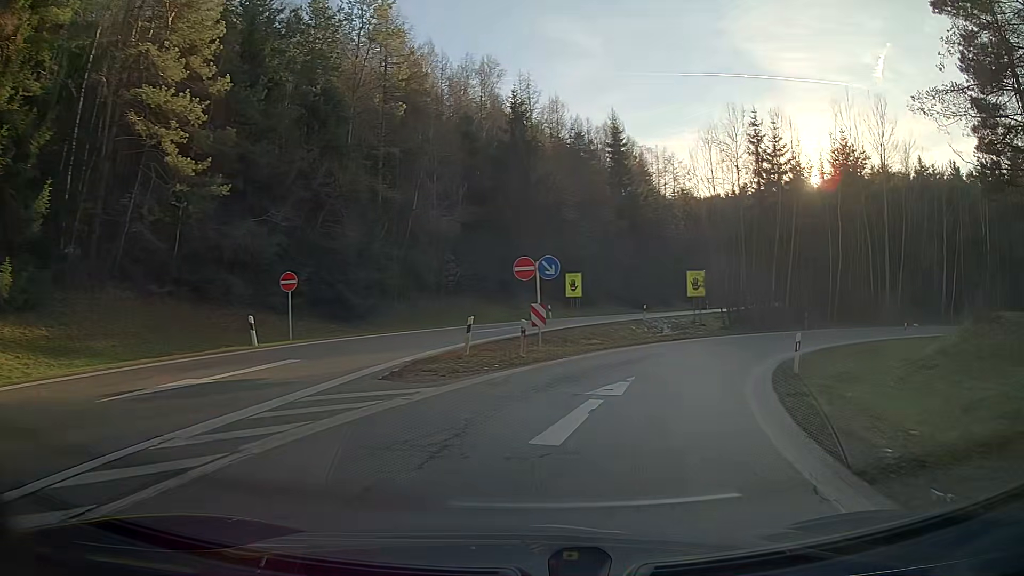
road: motorway_link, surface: asphalt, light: Day
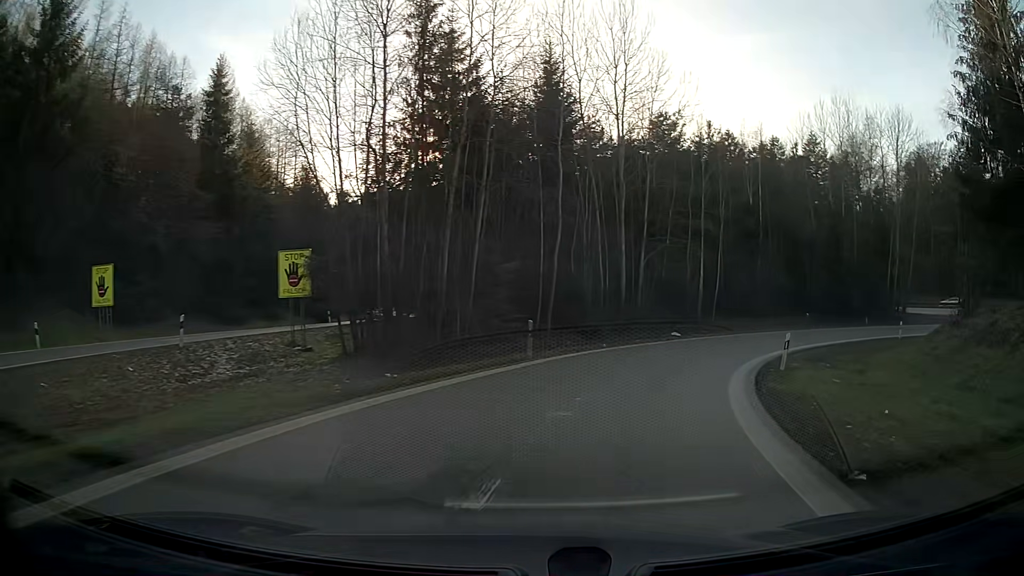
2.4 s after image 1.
(+6.3, +23.8) m; +30°
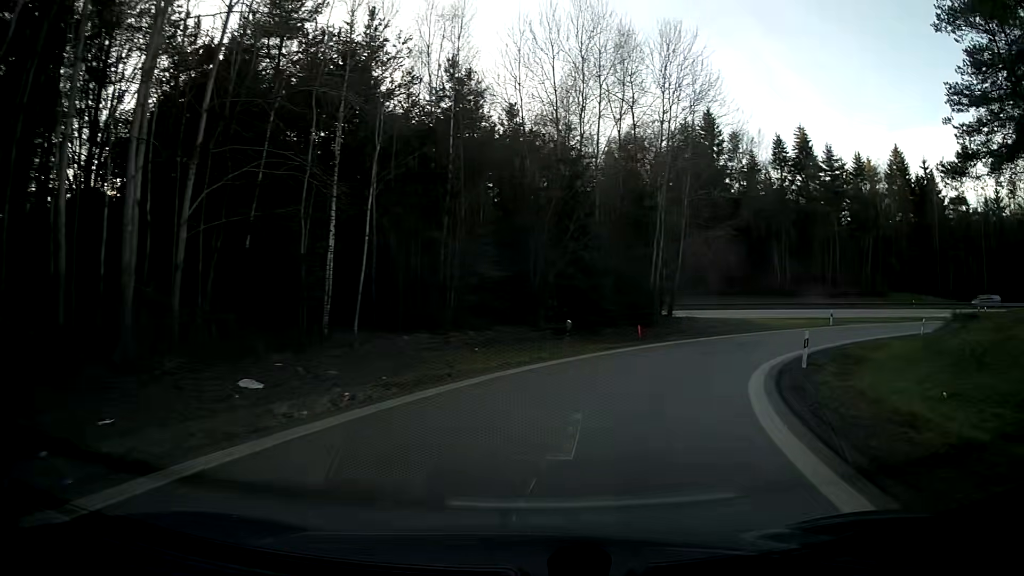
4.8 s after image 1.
(+6.5, +24.2) m; +31°
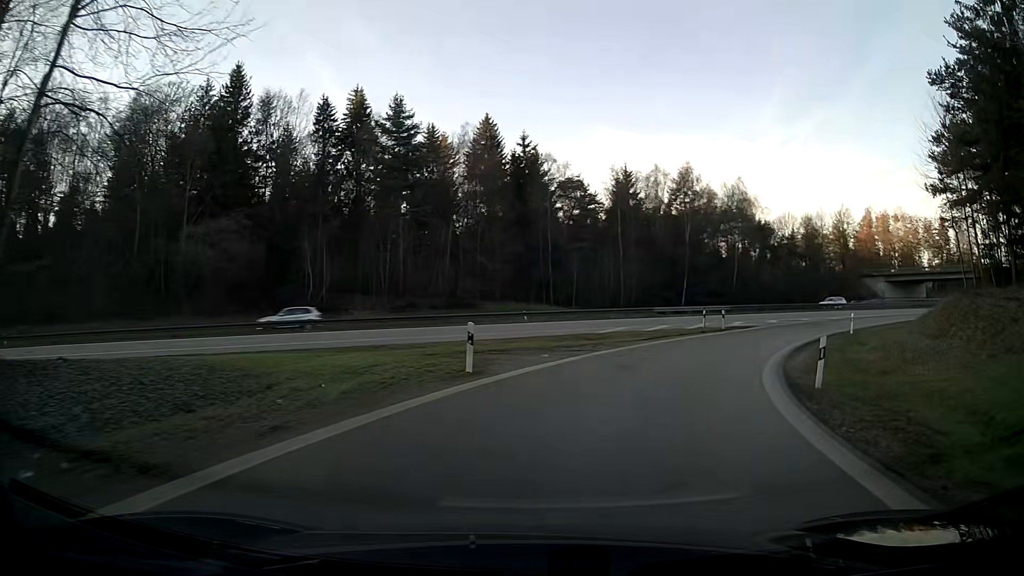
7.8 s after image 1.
(+10.6, +30.2) m; +39°
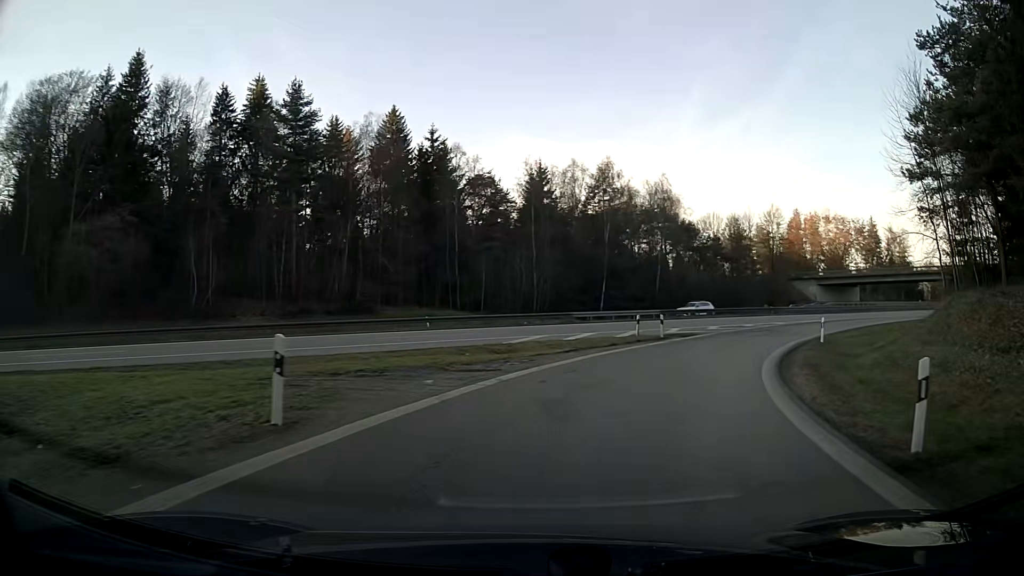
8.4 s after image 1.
(+0.5, +6.6) m; +8°
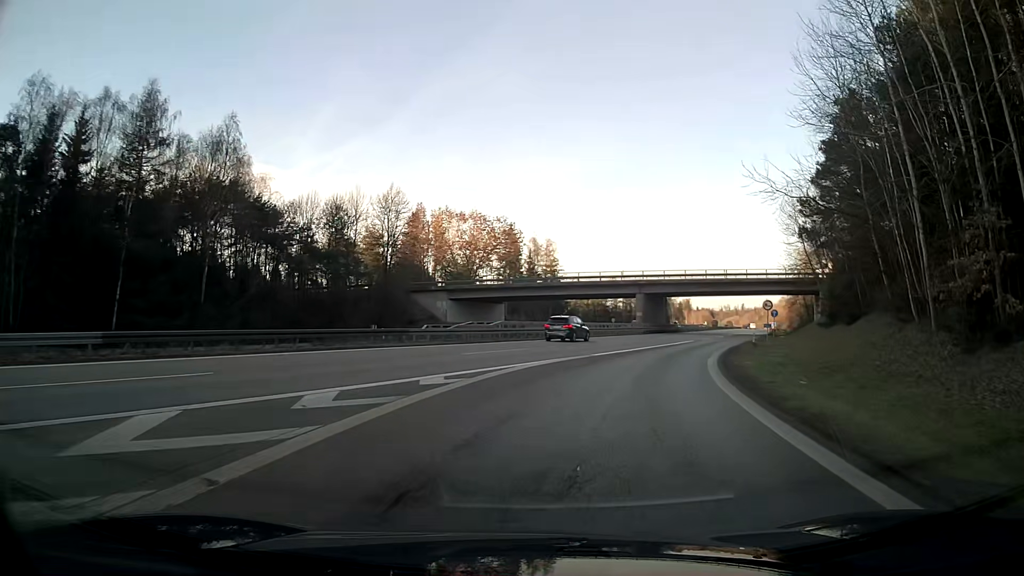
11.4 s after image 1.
(+9.3, +31.1) m; +32°
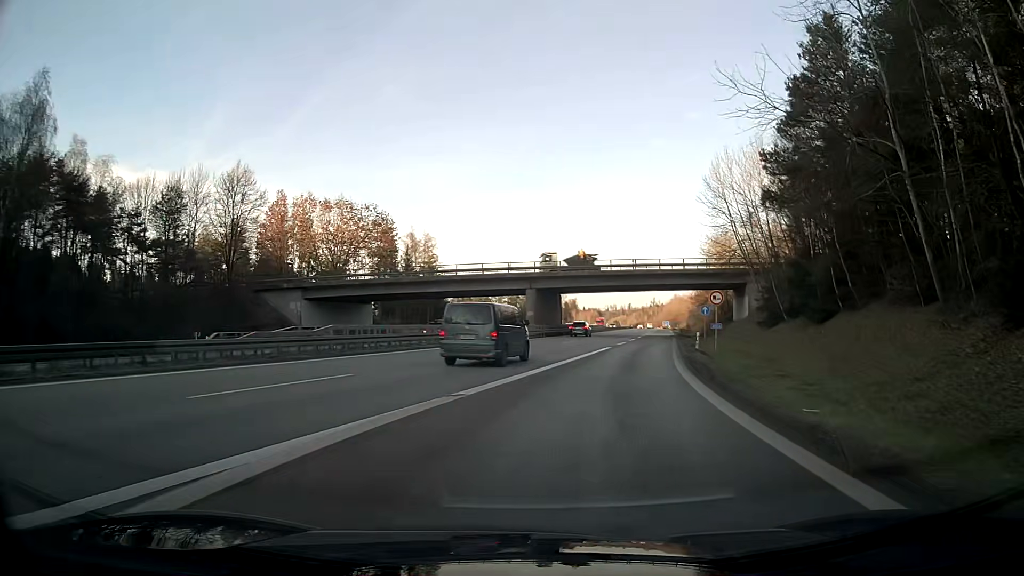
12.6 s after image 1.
(+1.2, +13.4) m; +10°
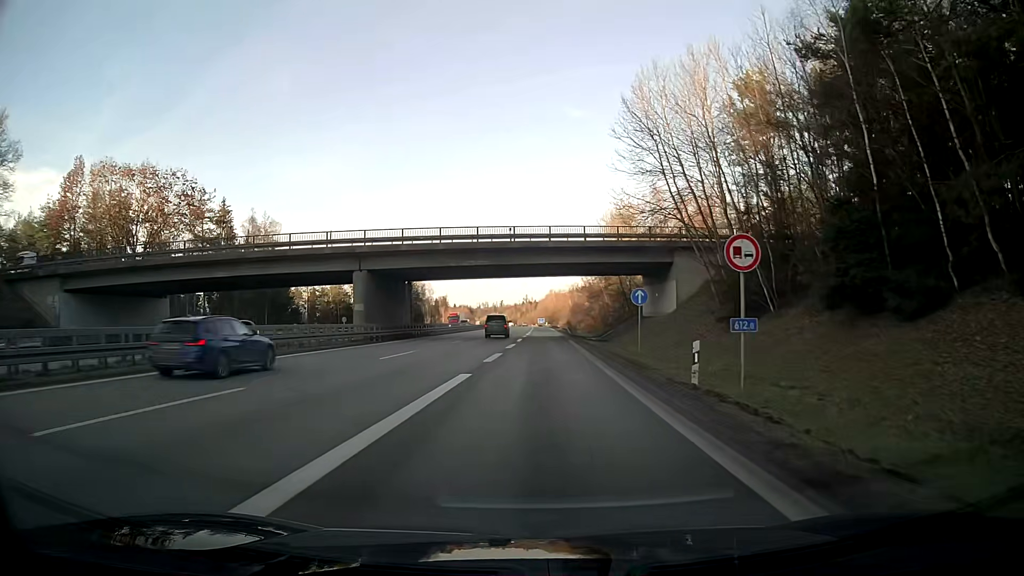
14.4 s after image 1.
(+2.1, +21.4) m; +9°
